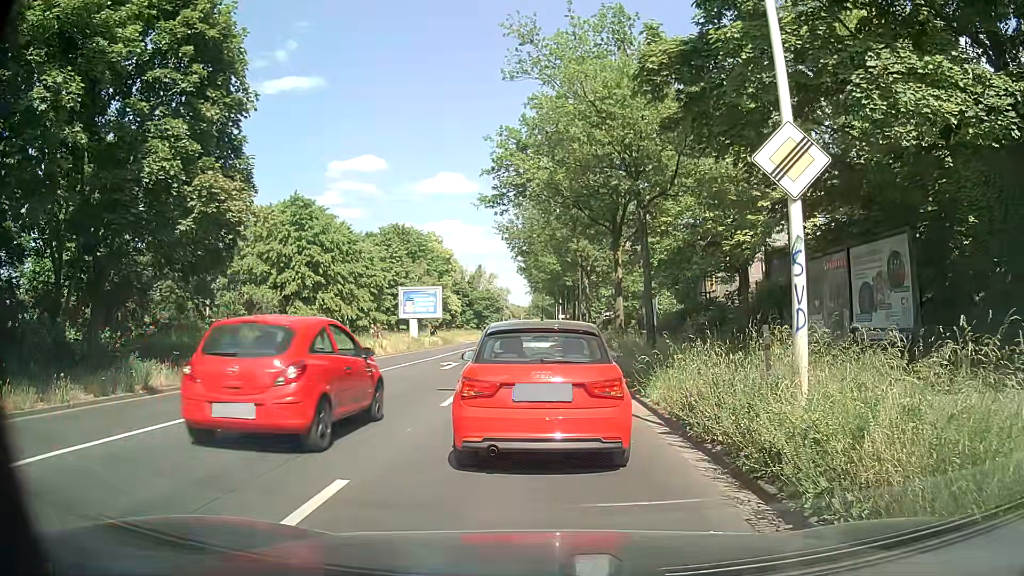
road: secondary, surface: asphalt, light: Day
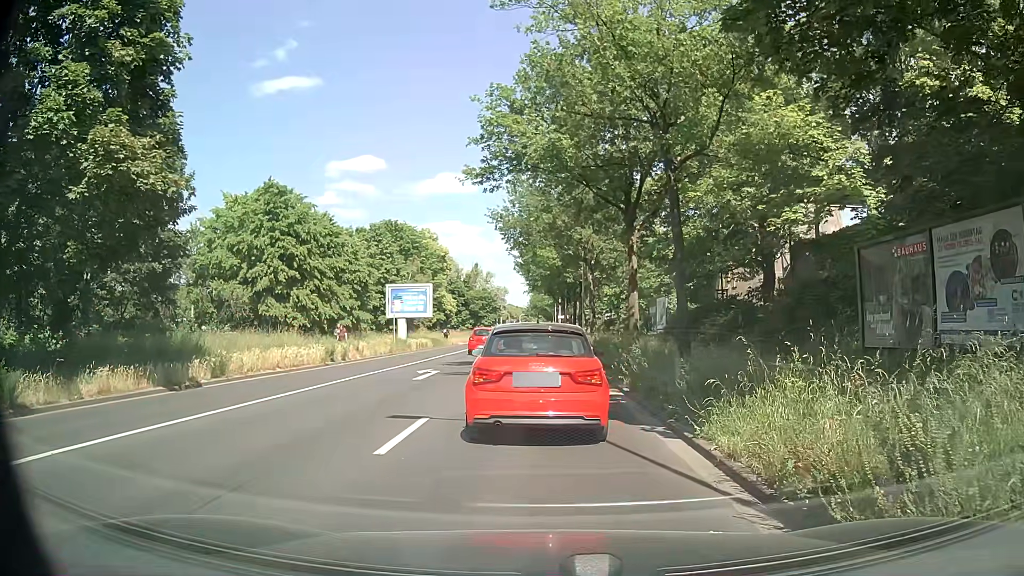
(+0.1, +4.6) m; -1°
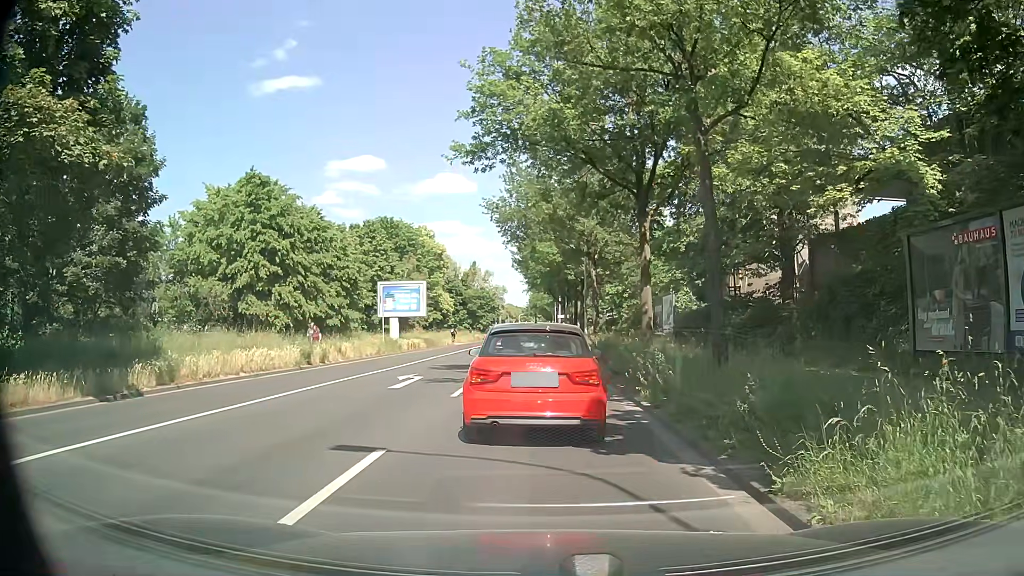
(+0.1, +2.9) m; +2°
